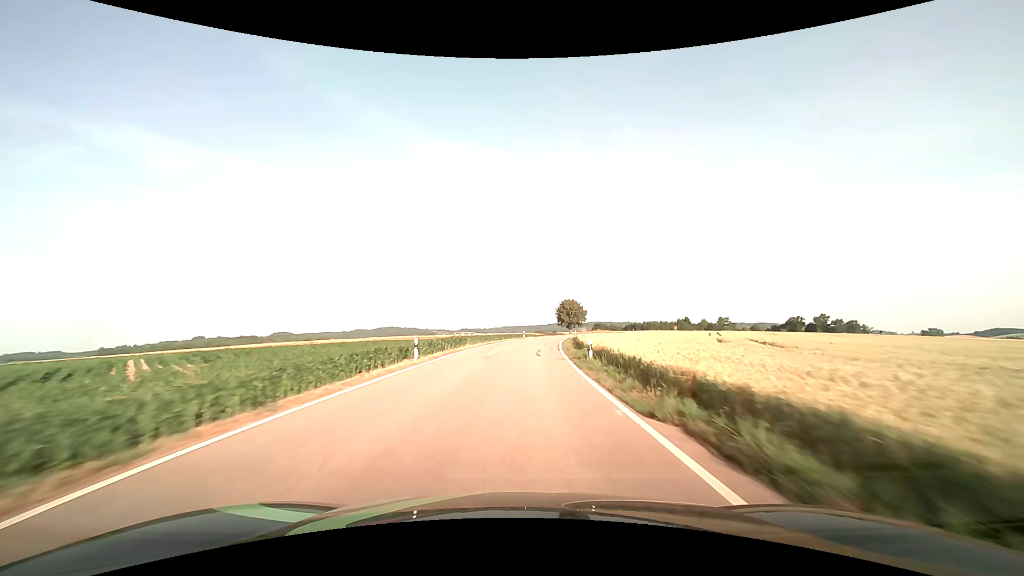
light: Day
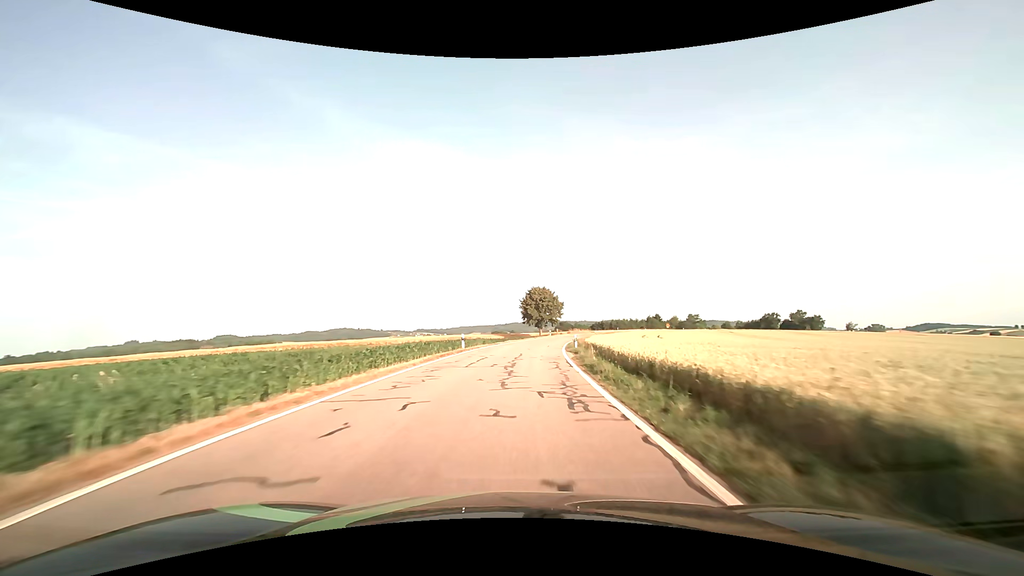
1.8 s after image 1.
(+1.6, +39.5) m; +5°
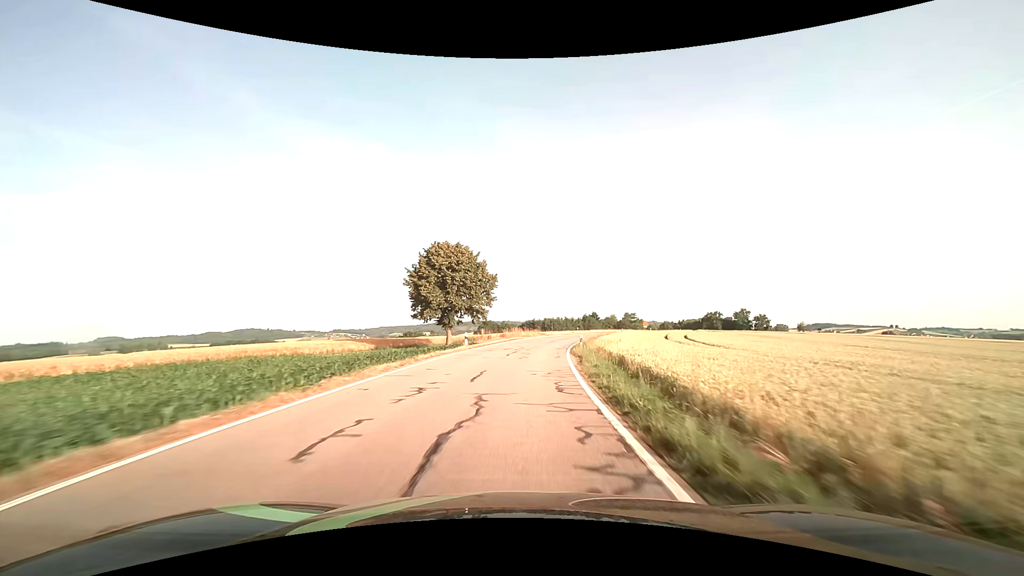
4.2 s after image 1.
(+3.5, +50.0) m; +9°
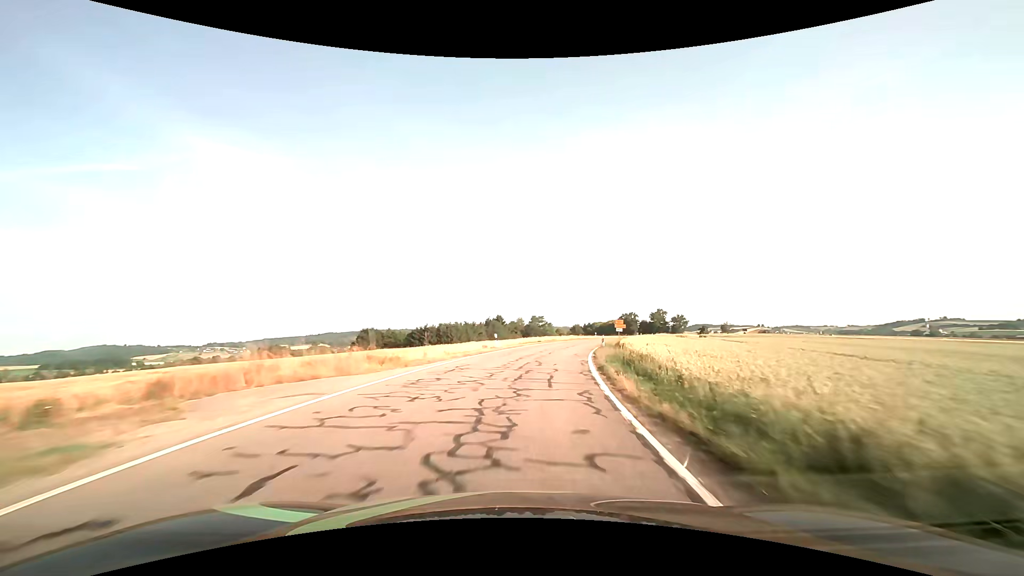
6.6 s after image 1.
(+4.2, +47.9) m; +11°
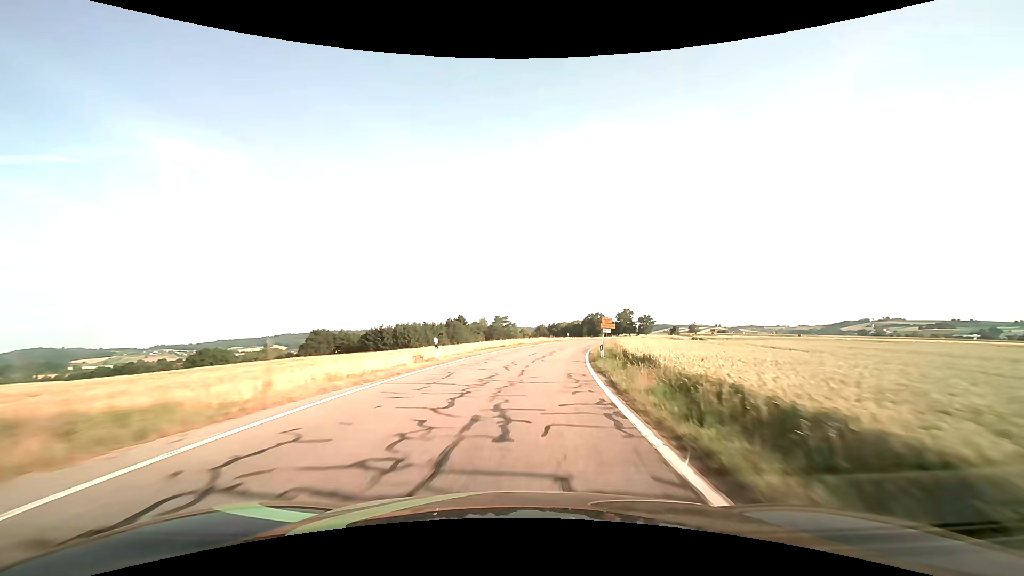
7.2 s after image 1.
(+0.4, +11.8) m; +4°
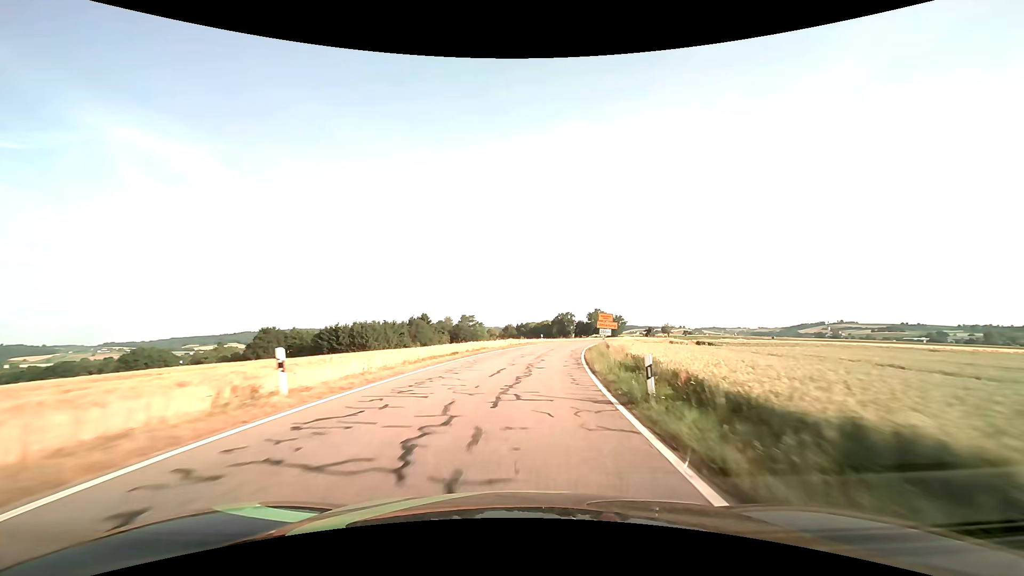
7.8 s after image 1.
(+0.4, +11.8) m; +4°
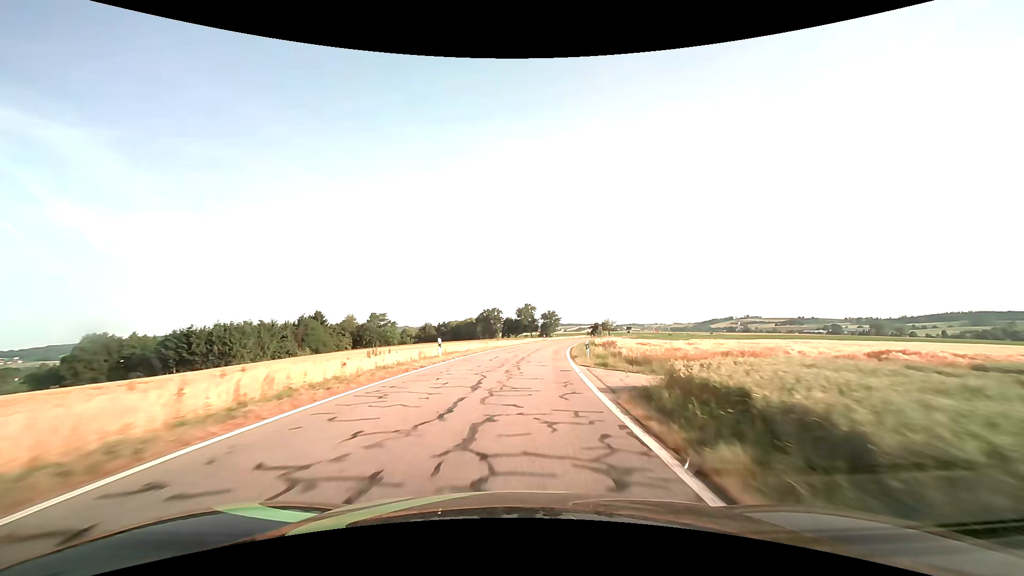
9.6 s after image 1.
(+3.0, +35.2) m; +9°
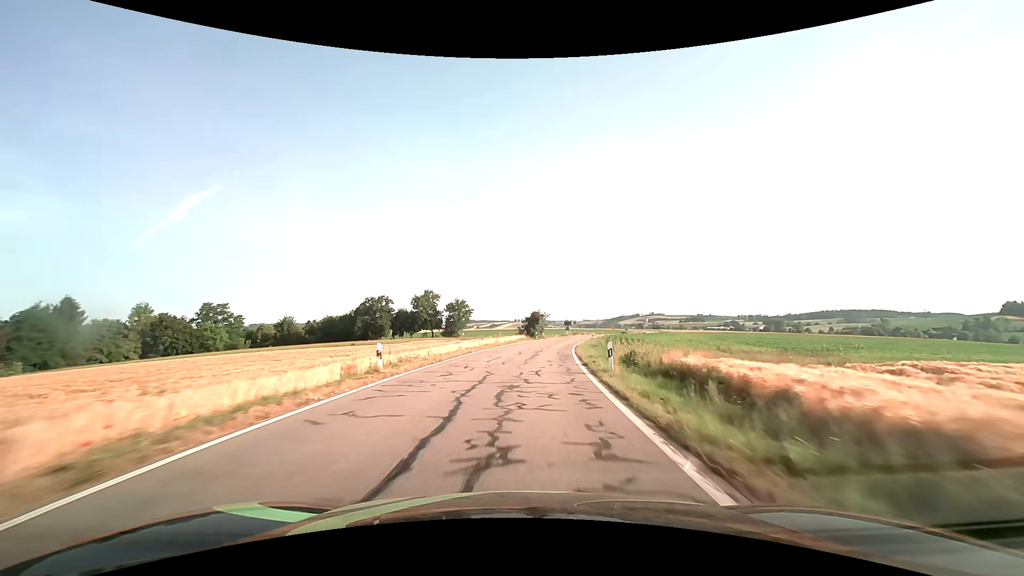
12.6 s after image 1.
(+5.3, +59.1) m; +10°
(0, +10) (+1, +20) (+2, +30) (+3, +40) (+4, +50) (+6, +60) (+8, +69) (+10, +79) (+12, +89) (+14, +99) m
